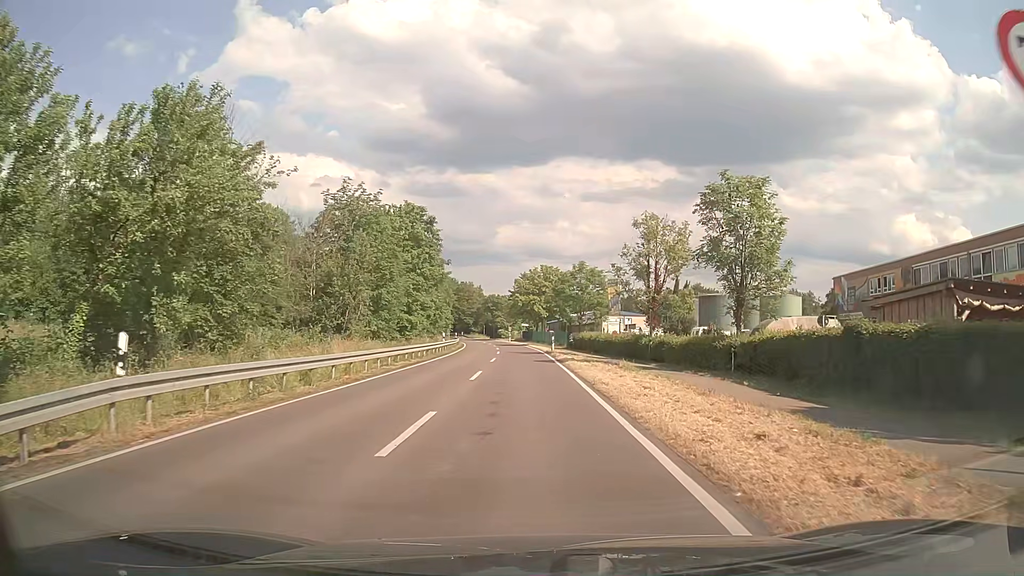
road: secondary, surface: asphalt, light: Day
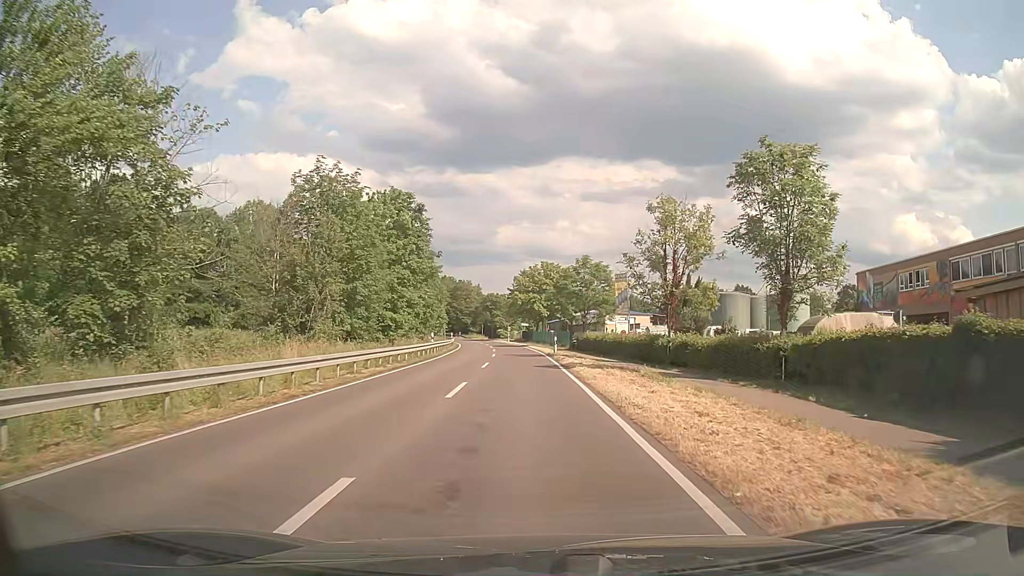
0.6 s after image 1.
(0.0, +5.4) m; 0°
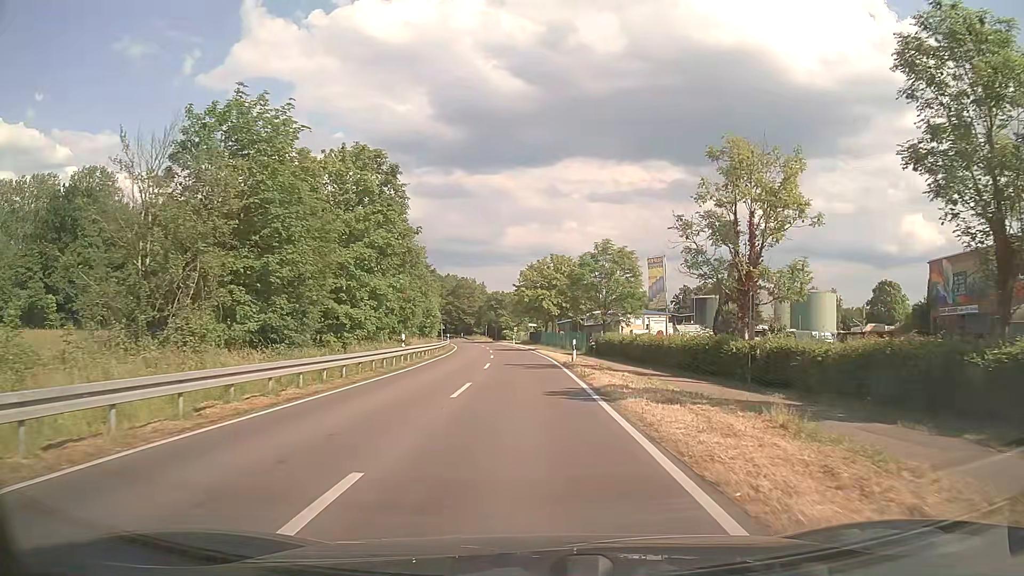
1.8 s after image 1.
(-0.1, +12.0) m; -1°
(0, +10) (0, +20) (0, +30) (-1, +40) (-1, +50) (-2, +60) (-3, +70) (-4, +80) (-5, +90) (-7, +100) m
